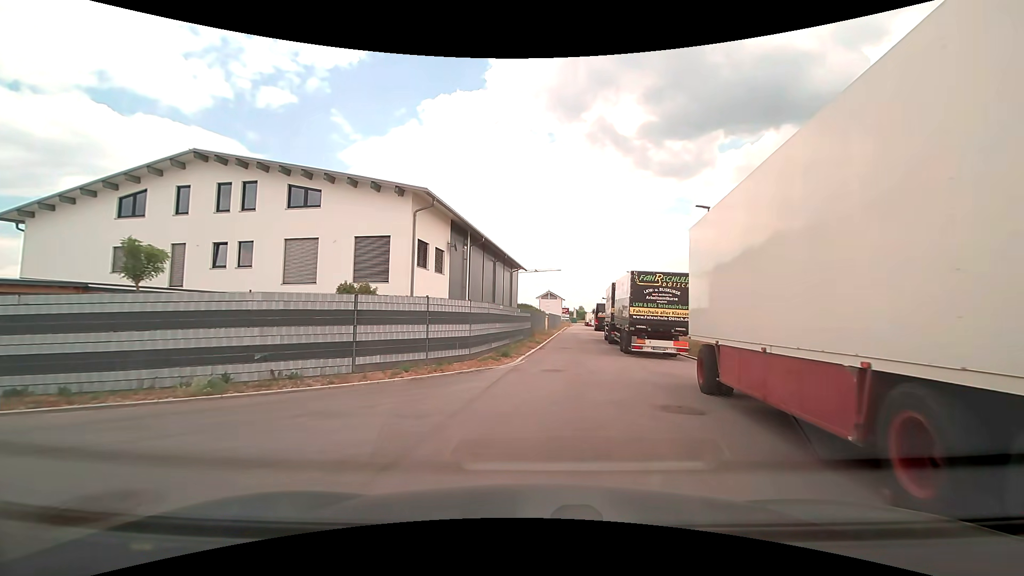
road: residential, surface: asphalt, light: Day
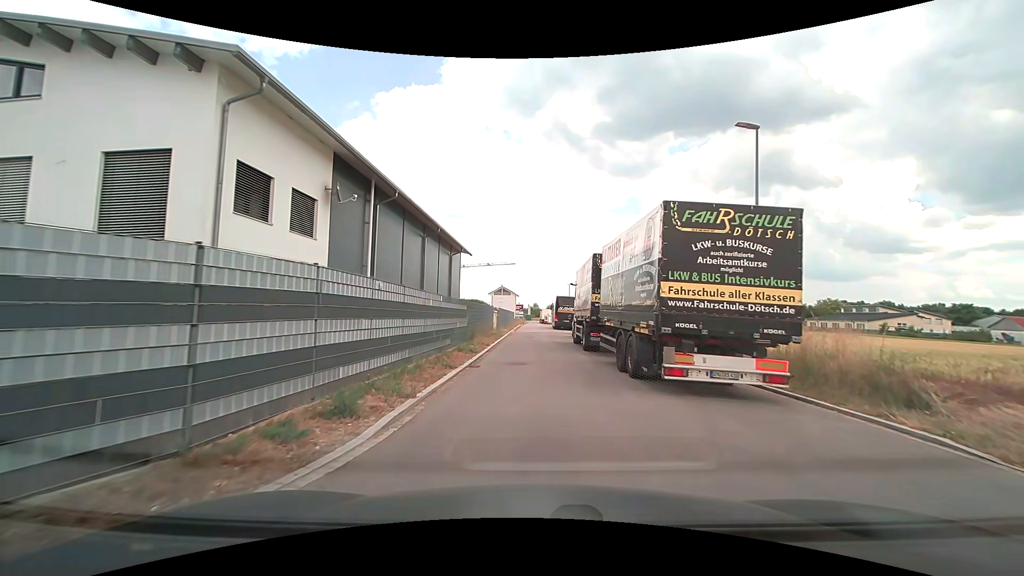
(+0.7, +12.1) m; +6°
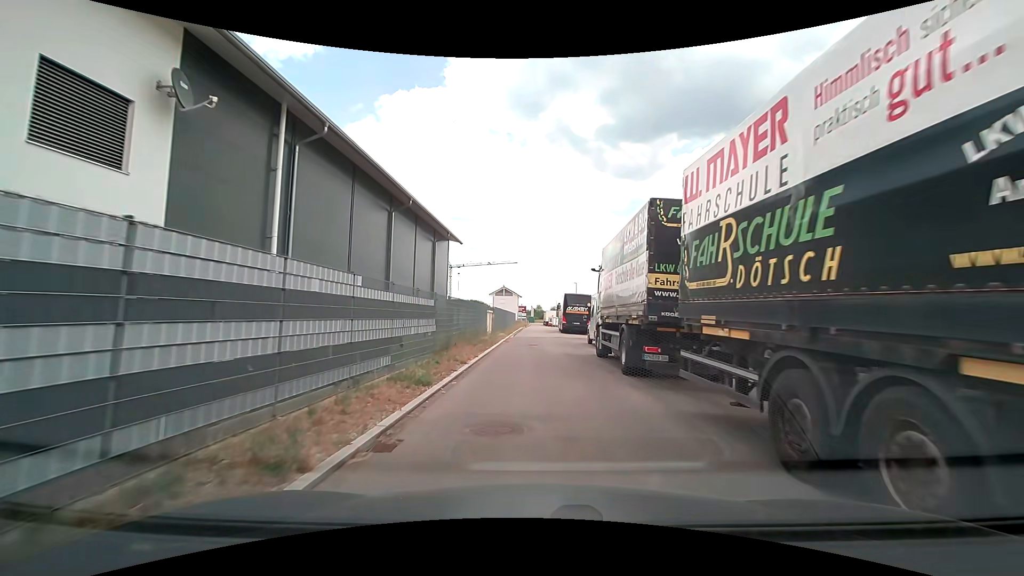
(-0.2, +8.8) m; -1°
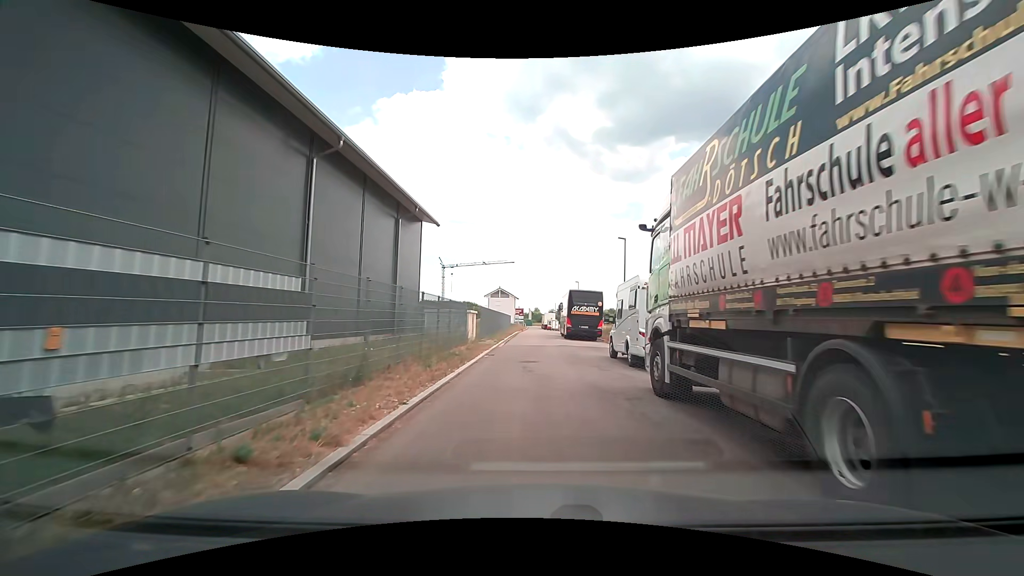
(0.0, +9.0) m; 0°
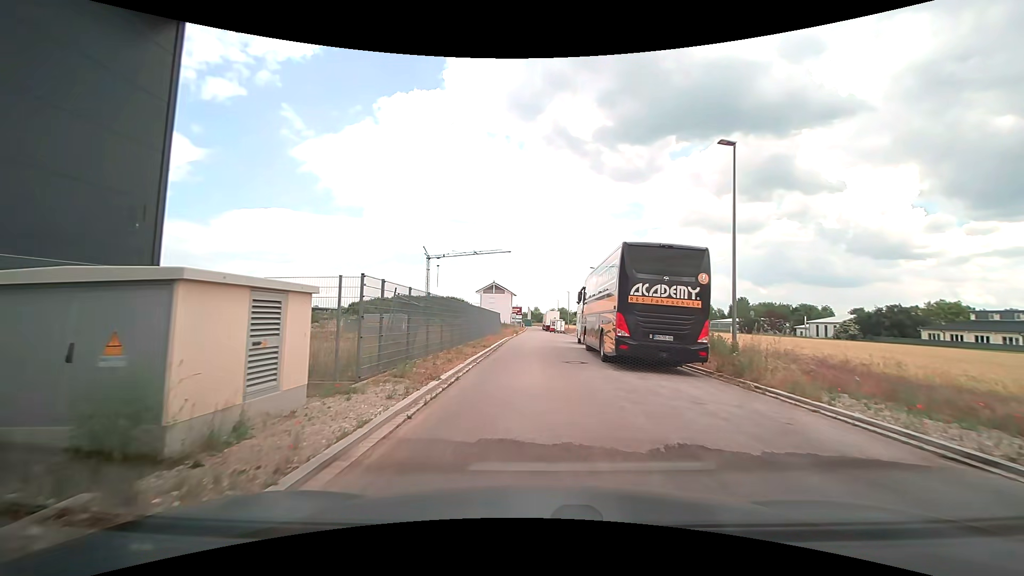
(+0.3, +22.1) m; +1°
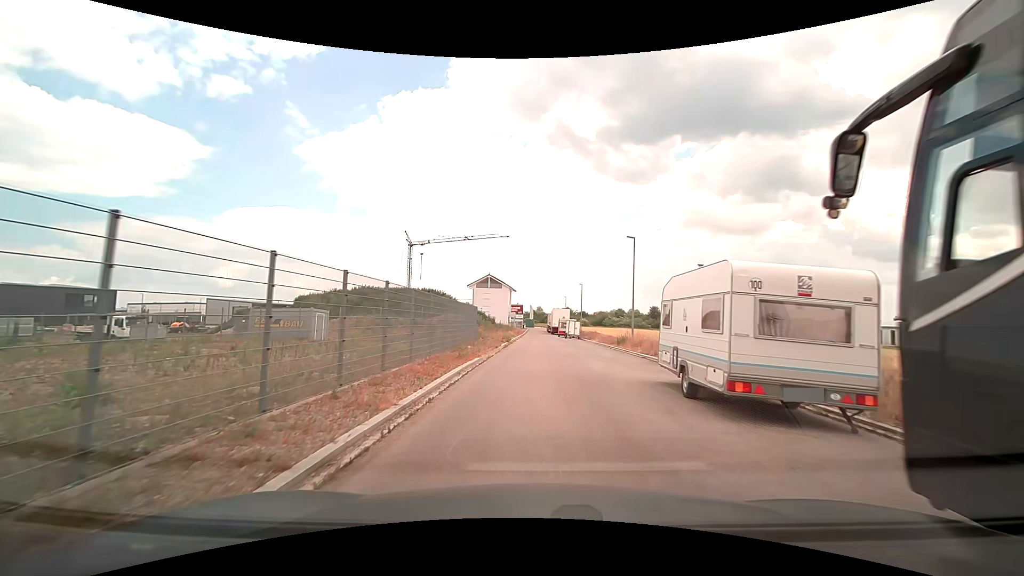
(-0.2, +22.6) m; -1°
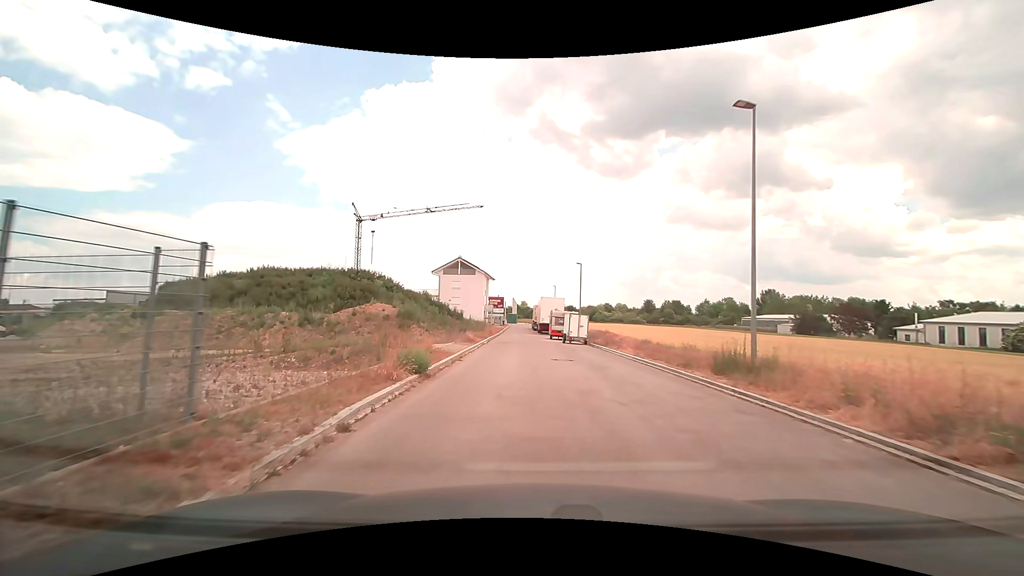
(+0.6, +22.9) m; +2°
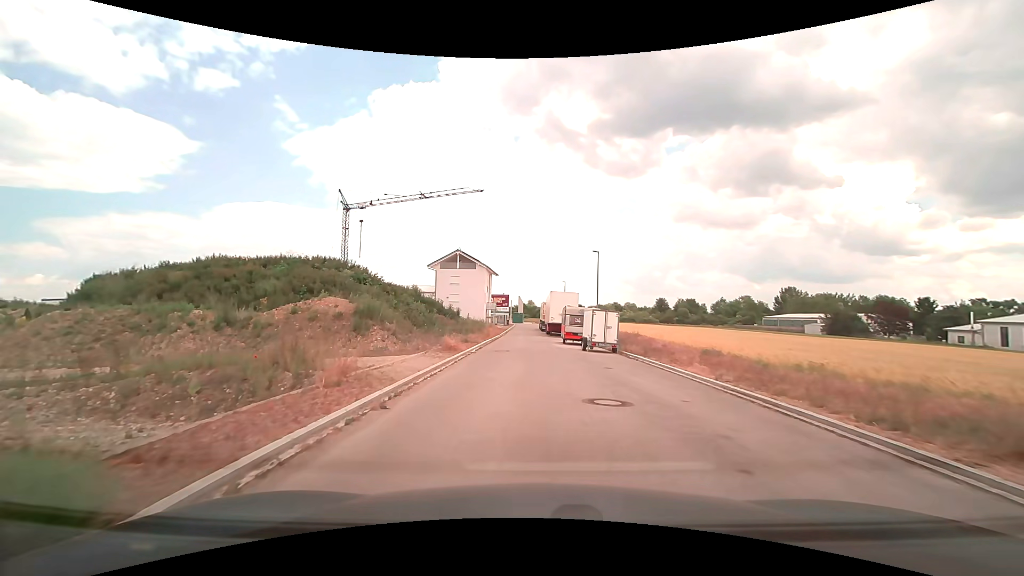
(0.0, +9.4) m; 0°
(0, +10) (0, +20) (-1, +30) (-1, +40) (-1, +50) (-2, +60) (-2, +70) (-2, +80) (0, +90) (+1, +100) m
